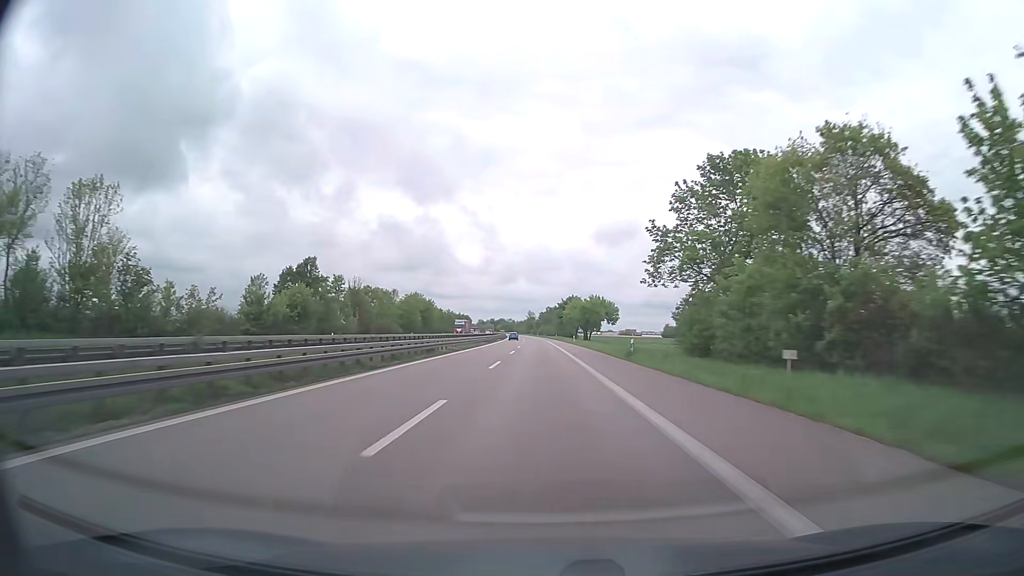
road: trunk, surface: asphalt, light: Day
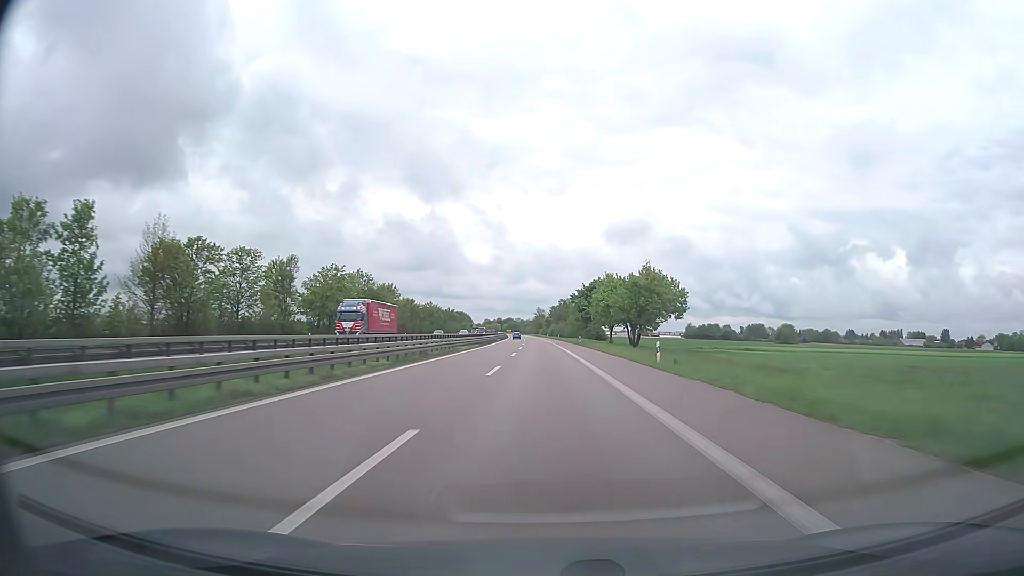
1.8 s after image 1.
(-0.5, +58.1) m; -1°
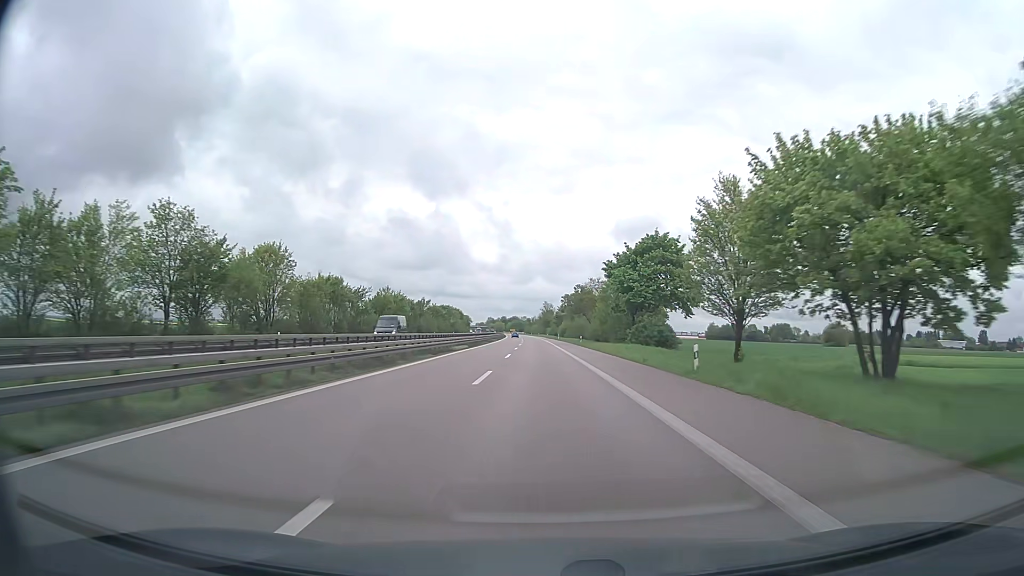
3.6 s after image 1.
(-0.4, +58.1) m; -1°
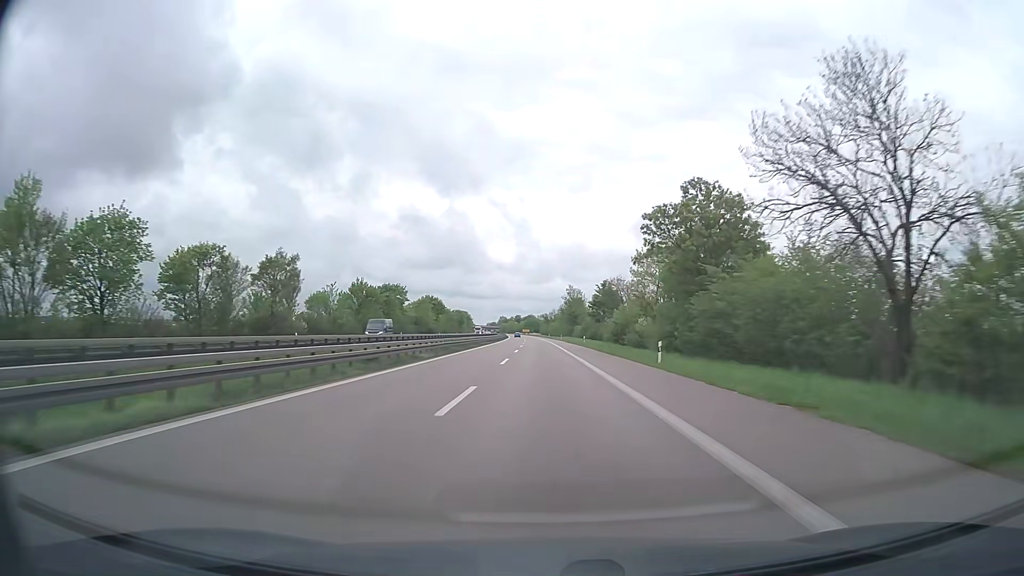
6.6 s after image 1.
(-1.3, +96.6) m; -2°
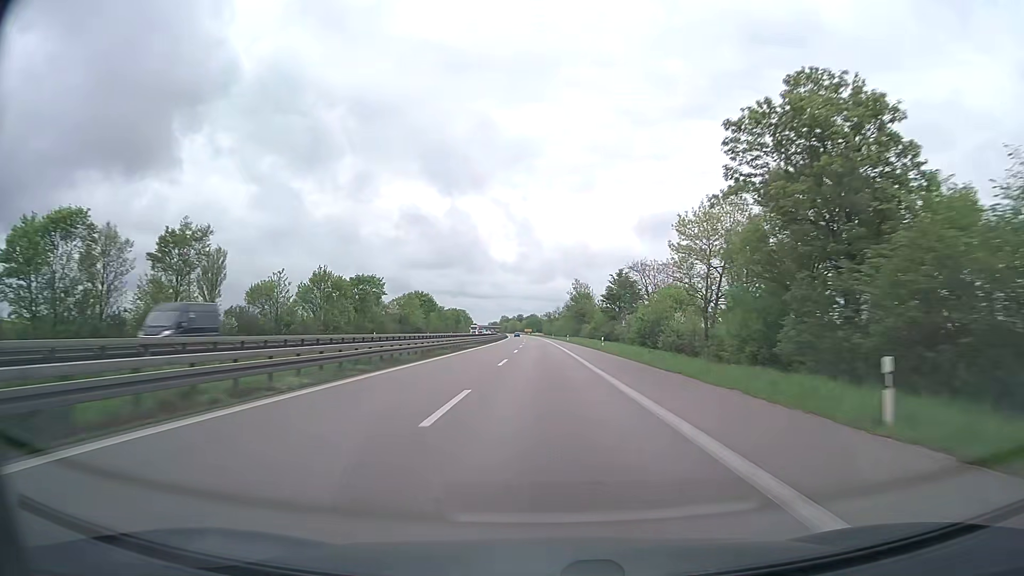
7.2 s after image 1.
(0.0, +19.3) m; 0°
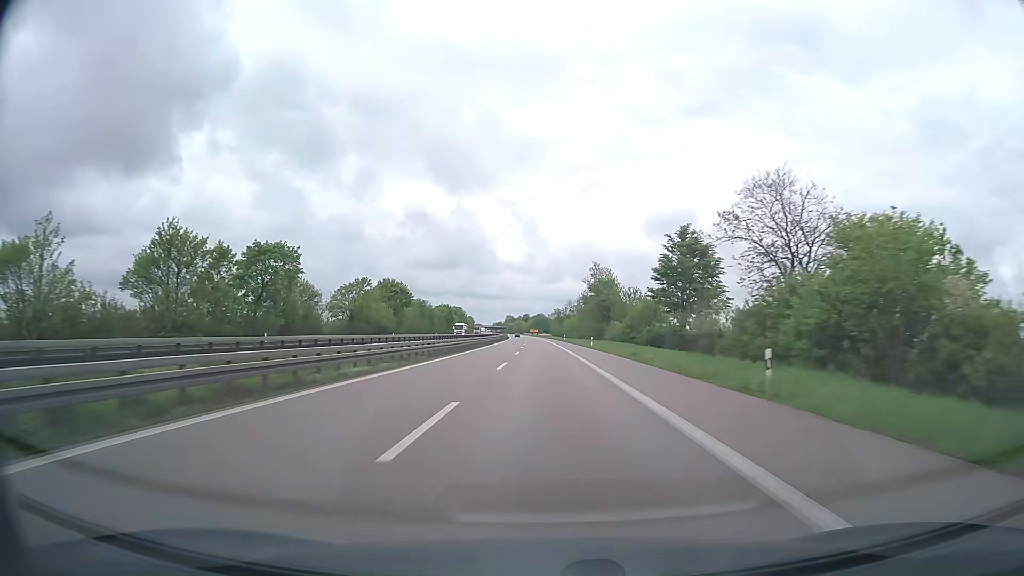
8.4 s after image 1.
(-0.1, +38.7) m; -1°
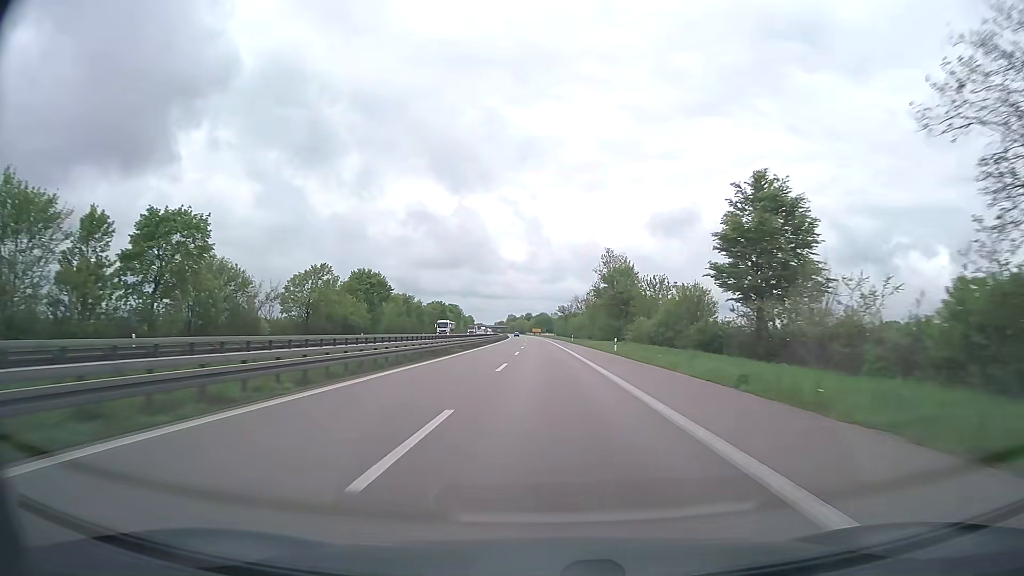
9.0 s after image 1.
(0.0, +19.3) m; 0°
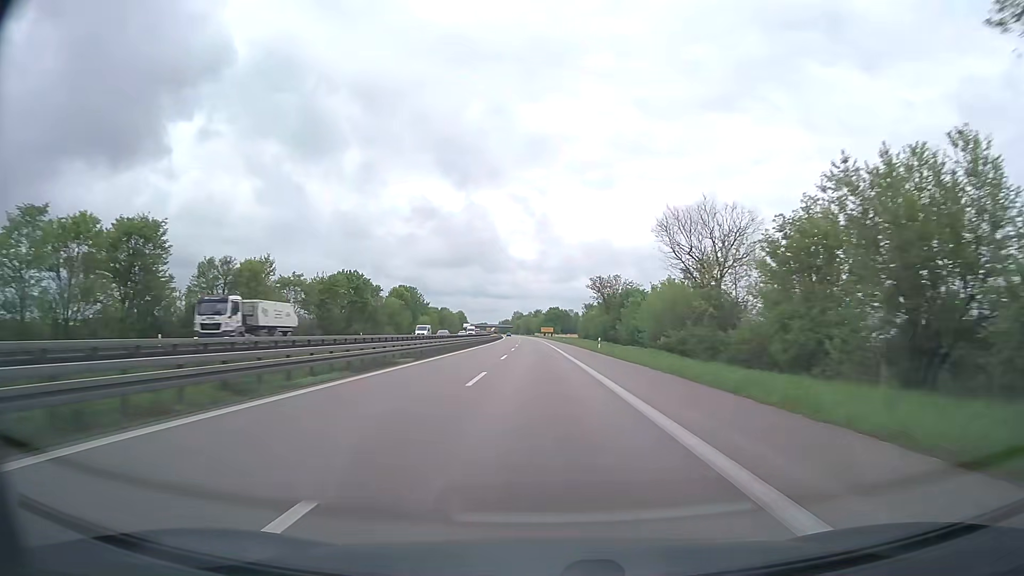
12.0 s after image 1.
(-0.6, +96.6) m; -1°
(0, +10) (0, +20) (0, +30) (0, +40) (0, +50) (0, +60) (-1, +70) (-1, +80) (-1, +90) (-1, +100) m
